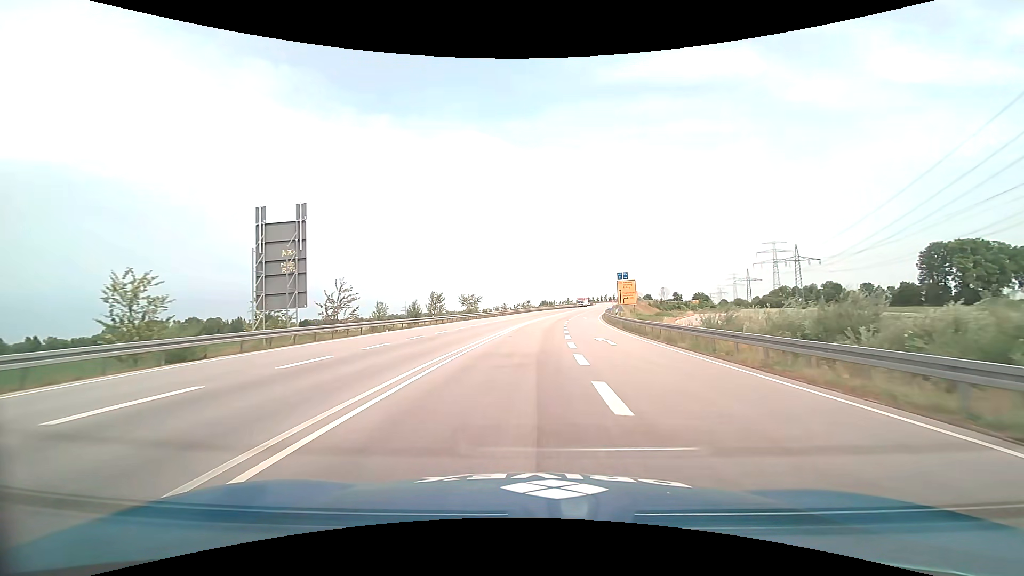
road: trunk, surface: asphalt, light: Day
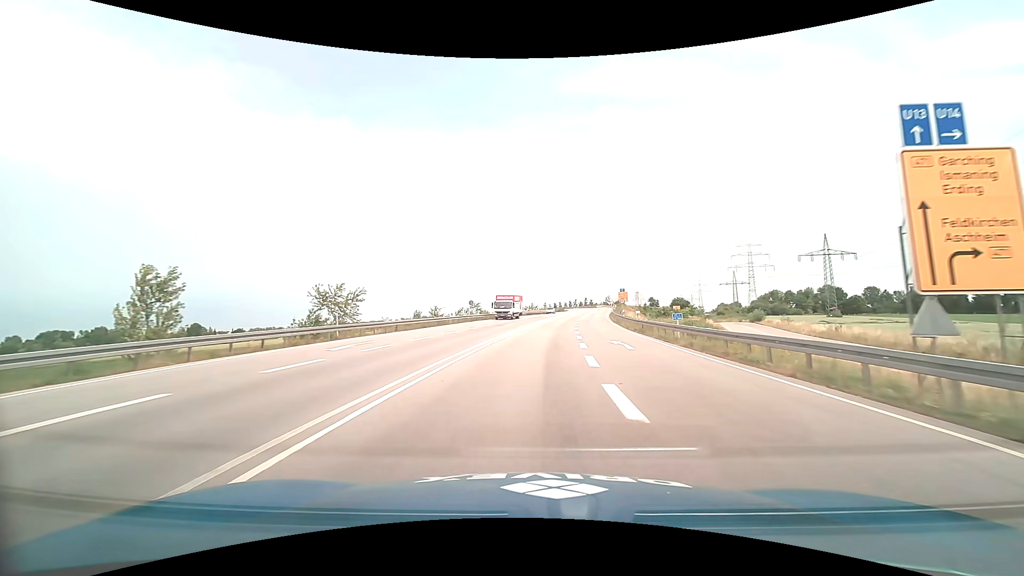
(+1.7, +48.4) m; +4°
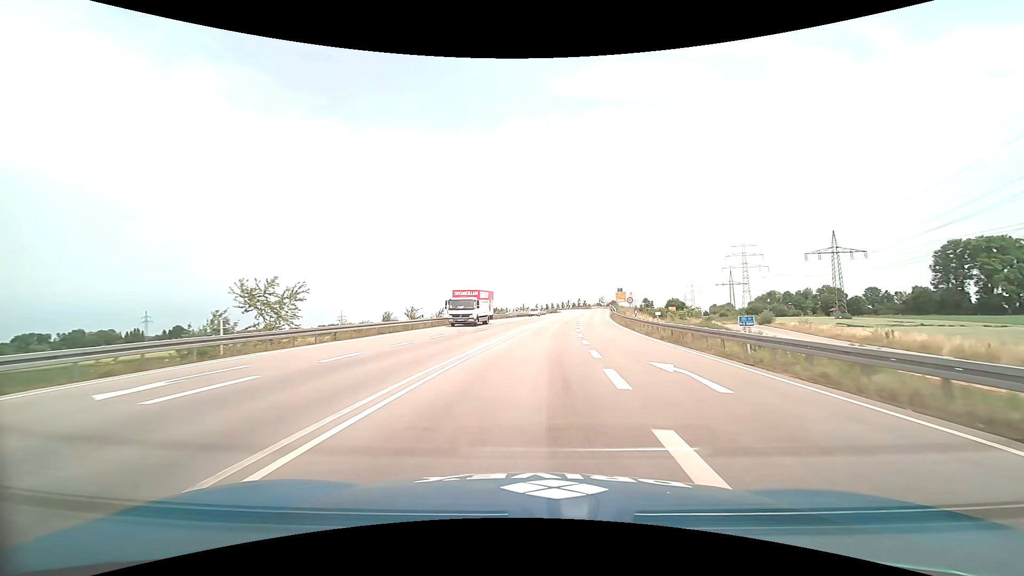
(+0.1, +9.6) m; +1°
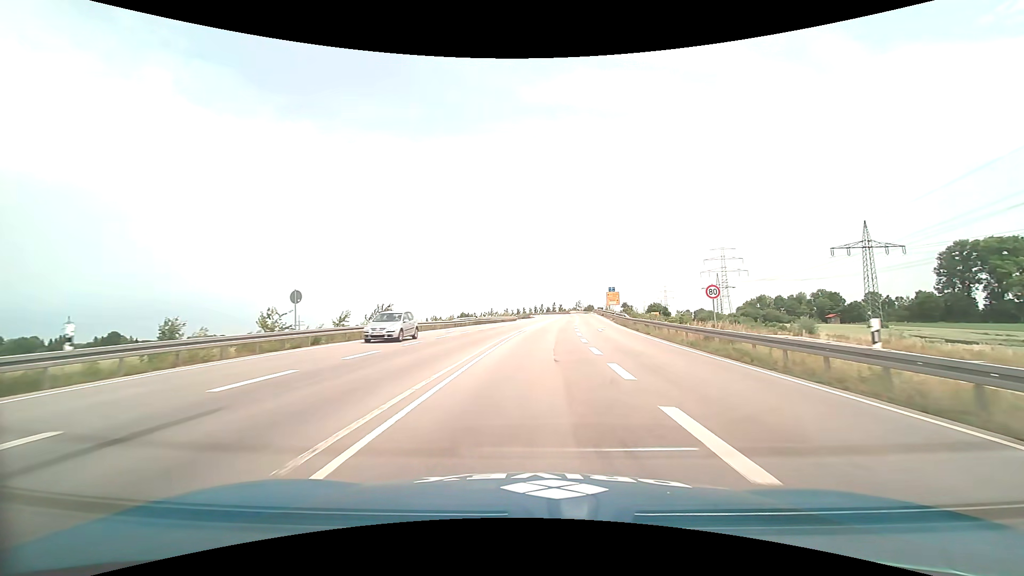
(+0.7, +28.8) m; +3°
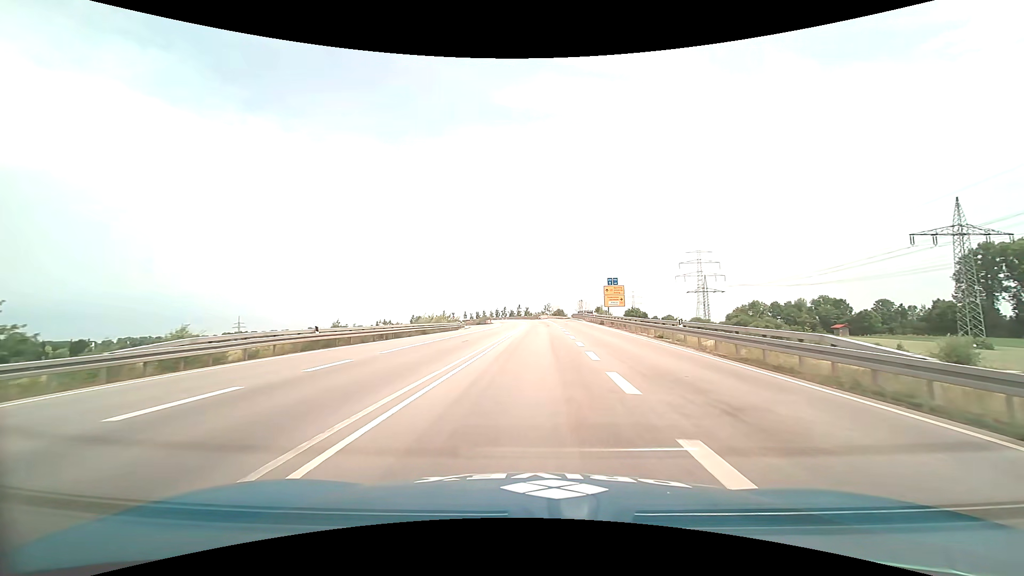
(+1.5, +37.9) m; +4°
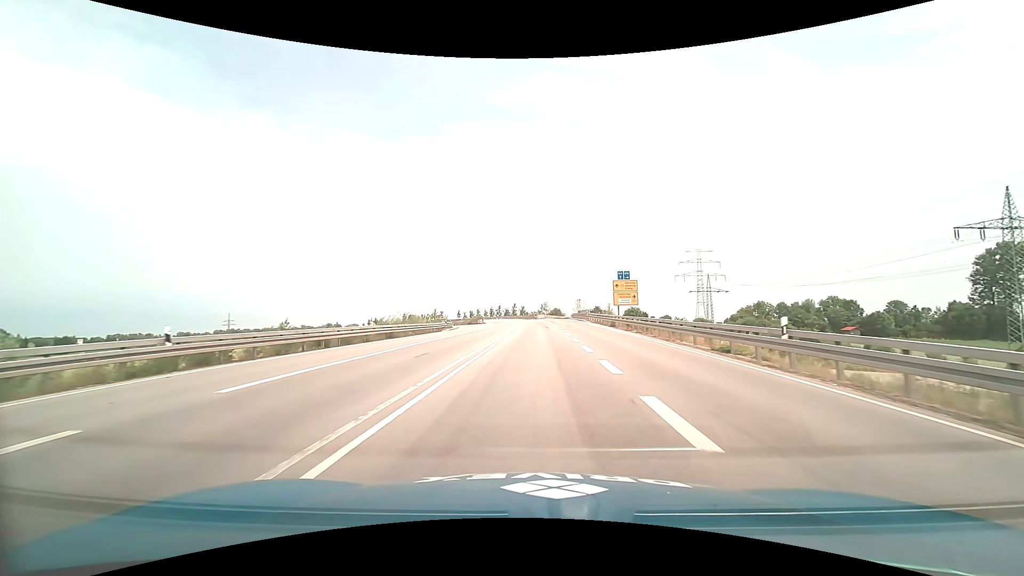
(0.0, +9.5) m; 0°
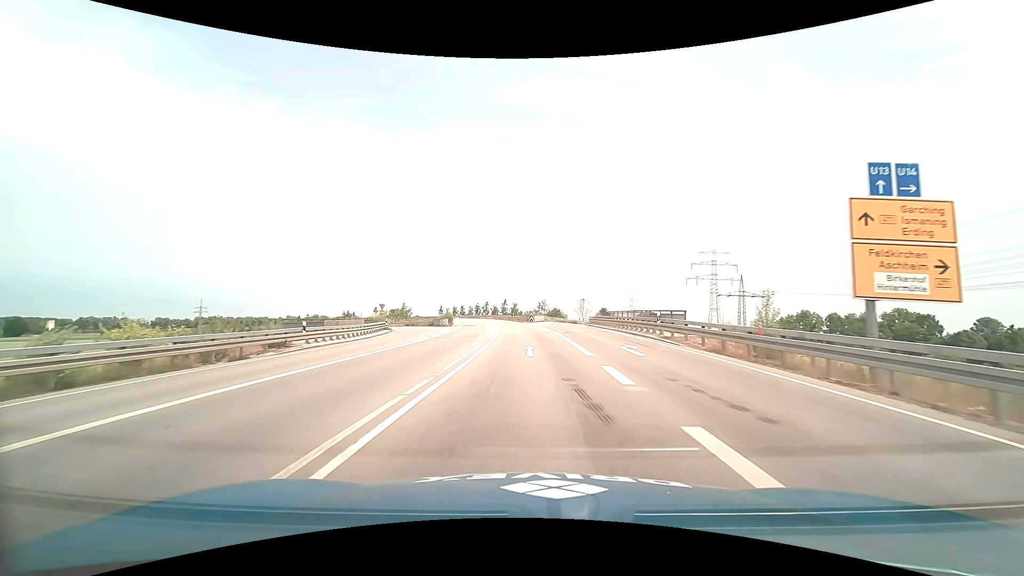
(+0.3, +37.7) m; 0°
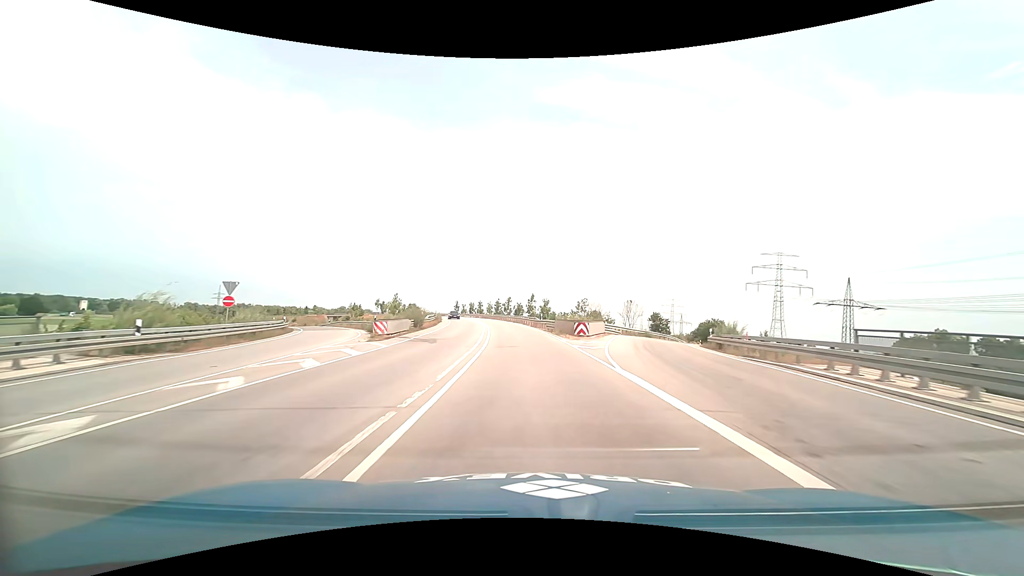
(-0.9, +38.1) m; -4°
(0, +10) (0, +20) (-1, +30) (-2, +40) (-2, +50) (-4, +60) (-5, +70) (-7, +80) (-9, +89) (-11, +99) m
